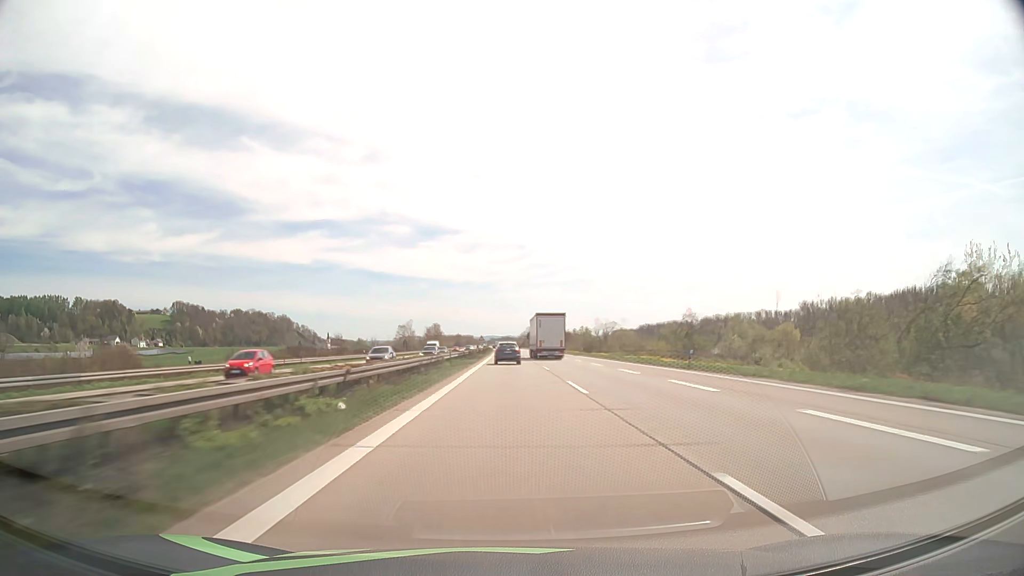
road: motorway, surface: asphalt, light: Day
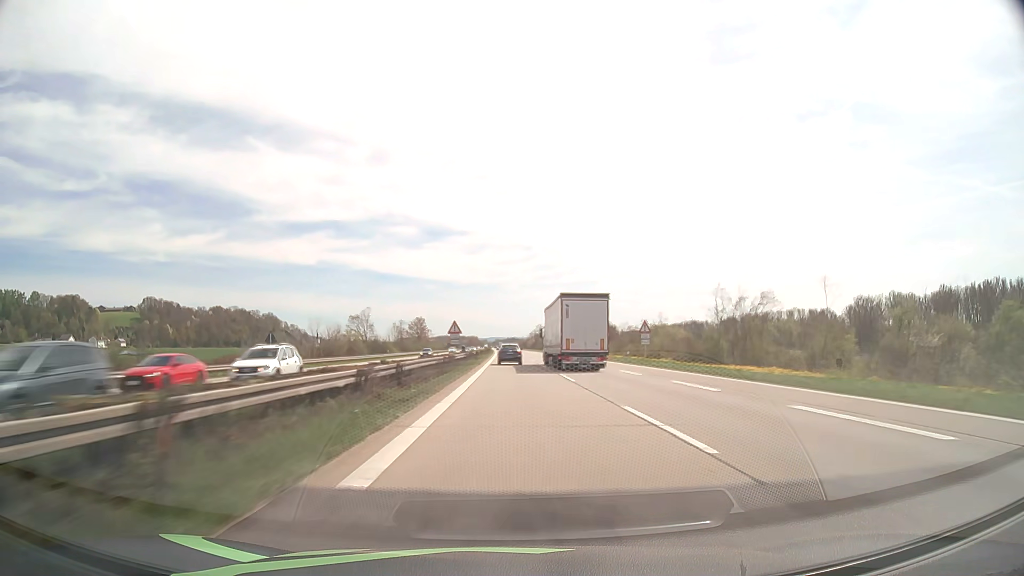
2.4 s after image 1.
(-0.5, +83.0) m; 0°
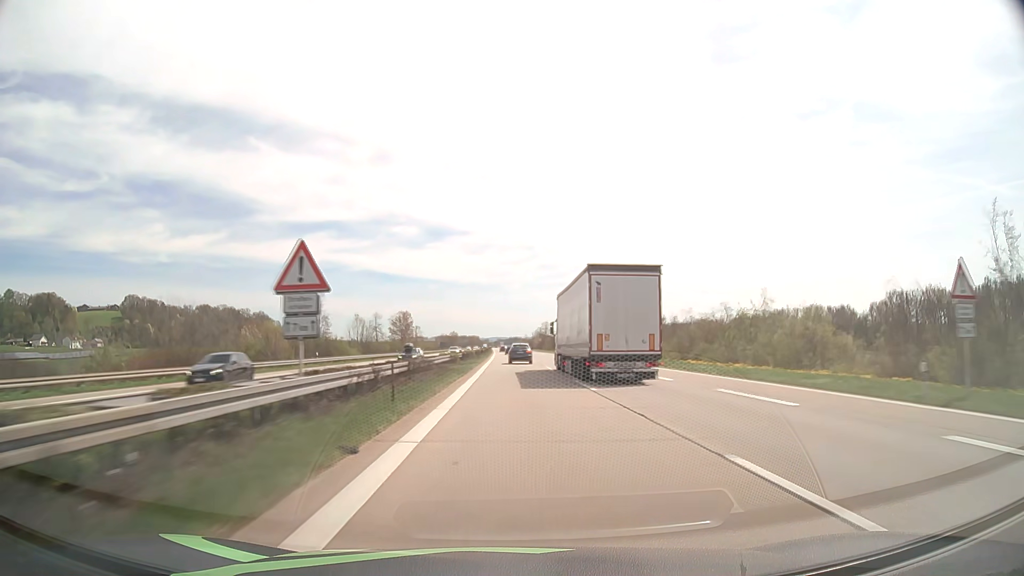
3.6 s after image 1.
(-0.1, +42.1) m; 0°
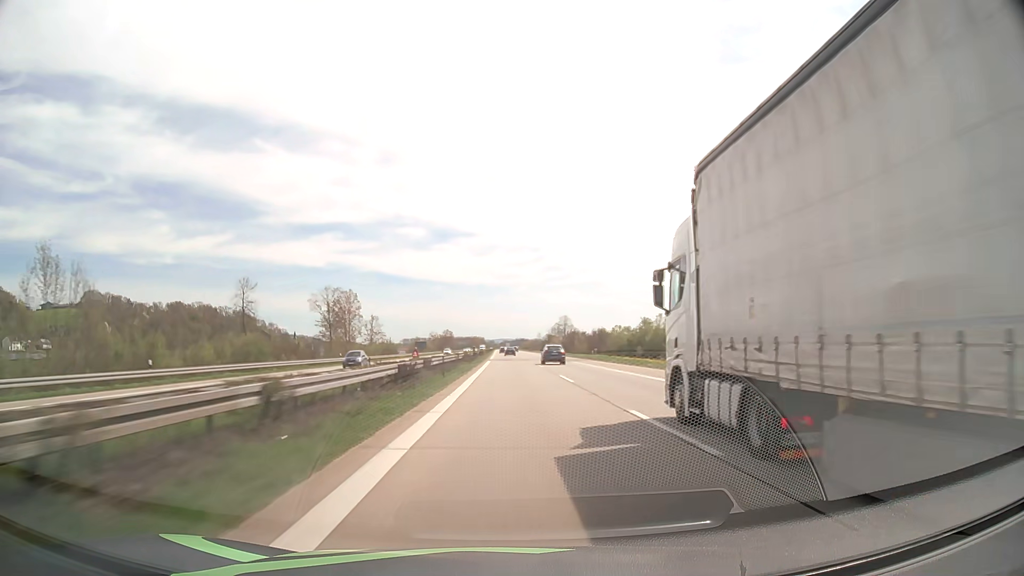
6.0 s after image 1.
(-0.3, +86.0) m; -1°
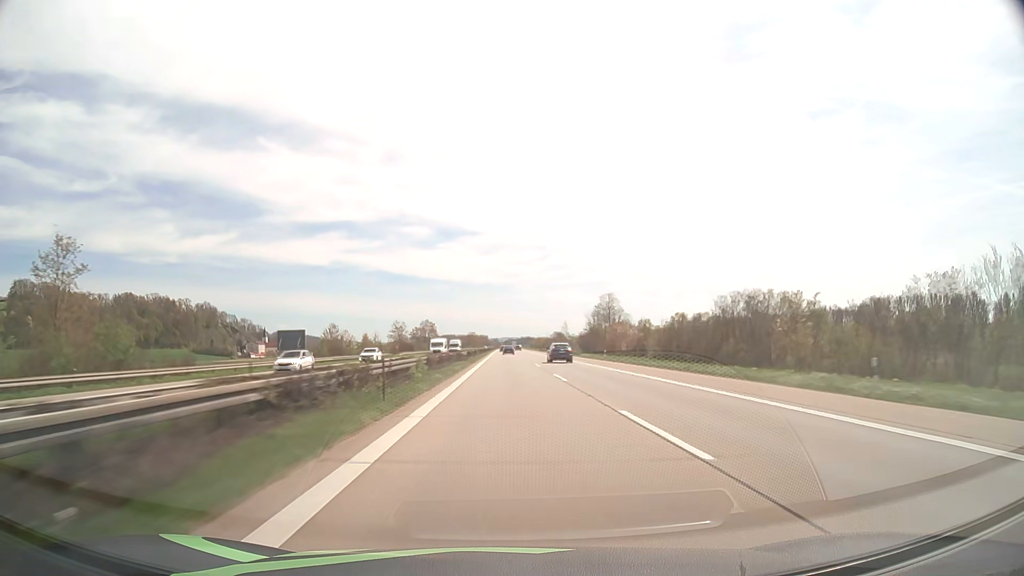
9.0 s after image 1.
(-0.5, +111.6) m; 0°
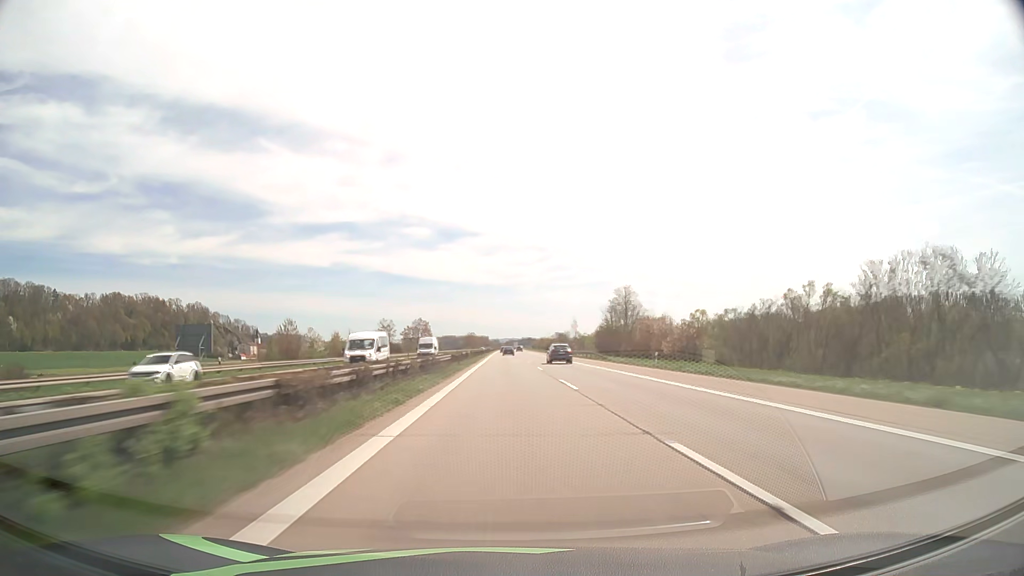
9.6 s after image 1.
(0.0, +22.7) m; 0°
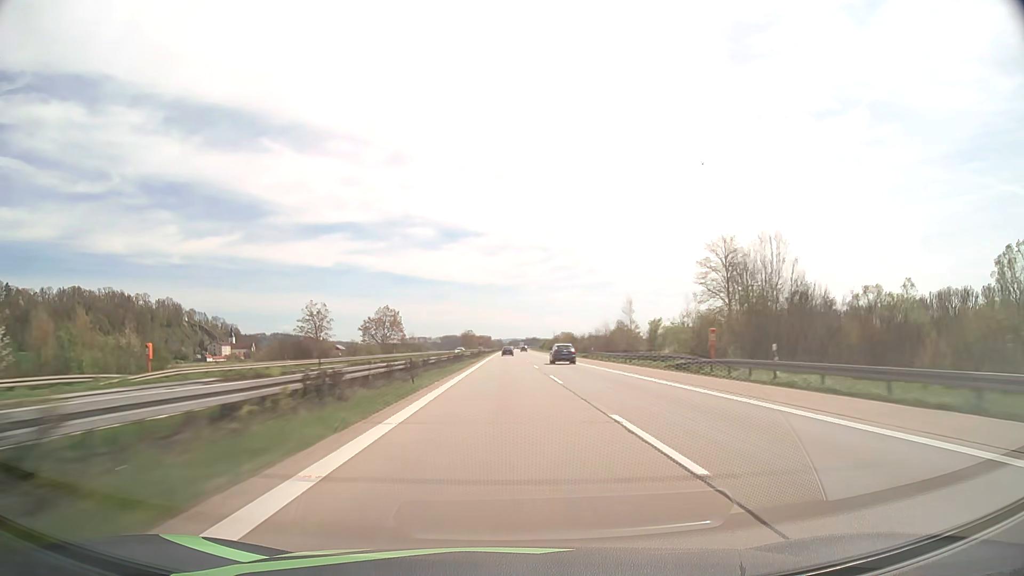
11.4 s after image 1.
(-0.2, +68.8) m; 0°
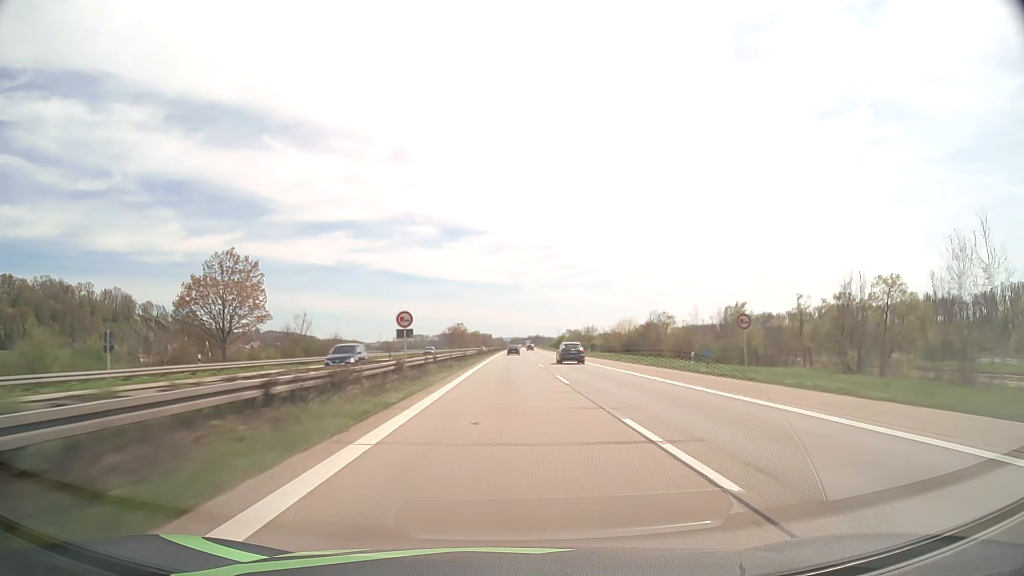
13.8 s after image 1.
(-0.2, +92.8) m; 0°
(0, +10) (0, +20) (0, +30) (0, +40) (0, +50) (0, +60) (0, +70) (0, +80) (0, +90) (+1, +100) m
